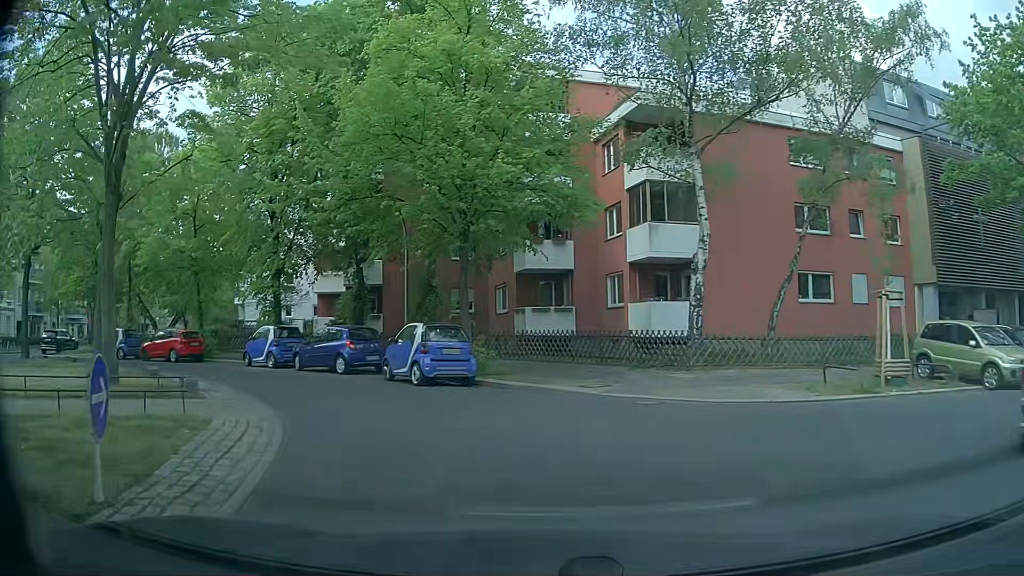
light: Day
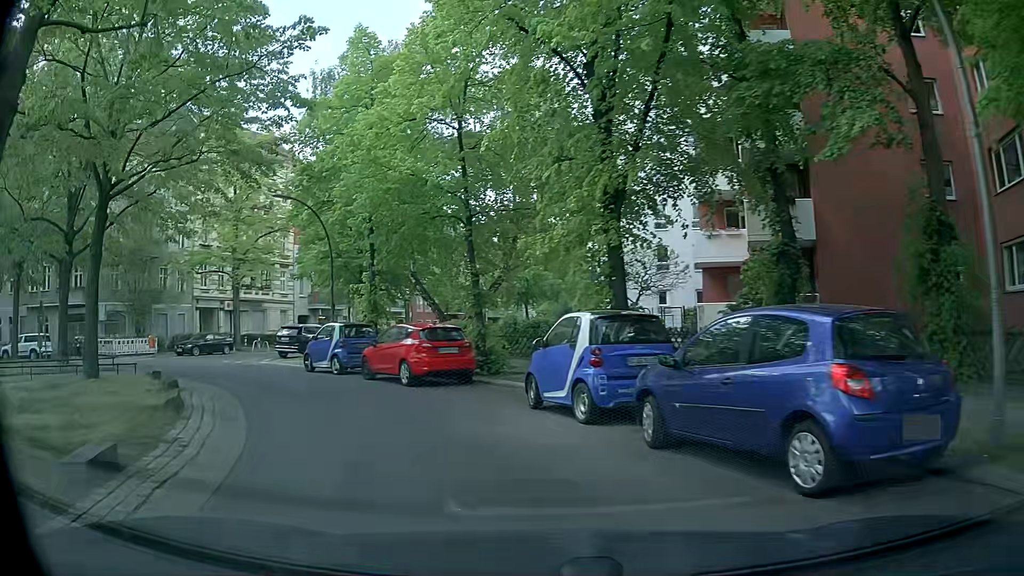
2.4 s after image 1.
(-4.3, +15.0) m; -32°
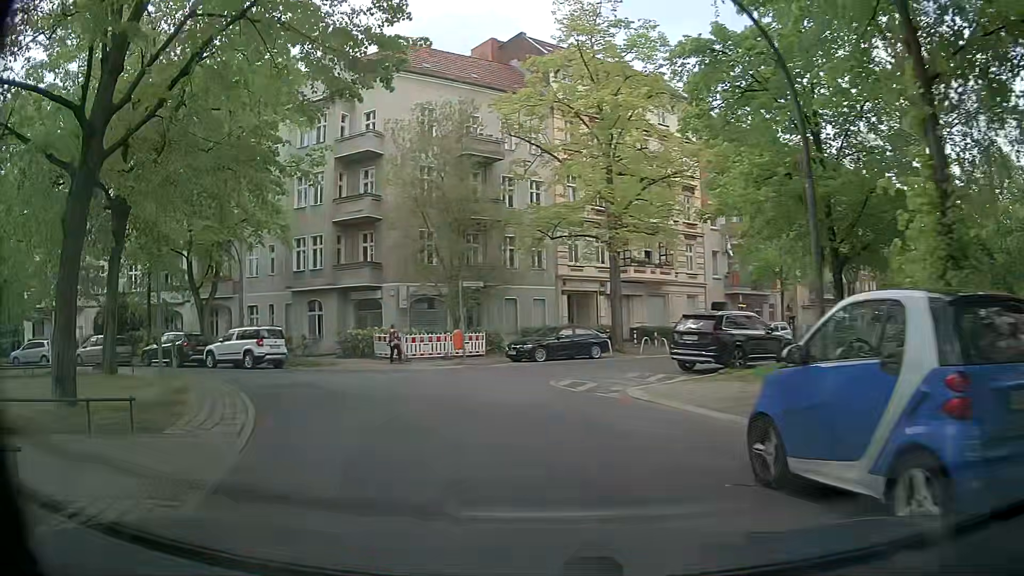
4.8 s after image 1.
(-5.0, +15.5) m; -35°
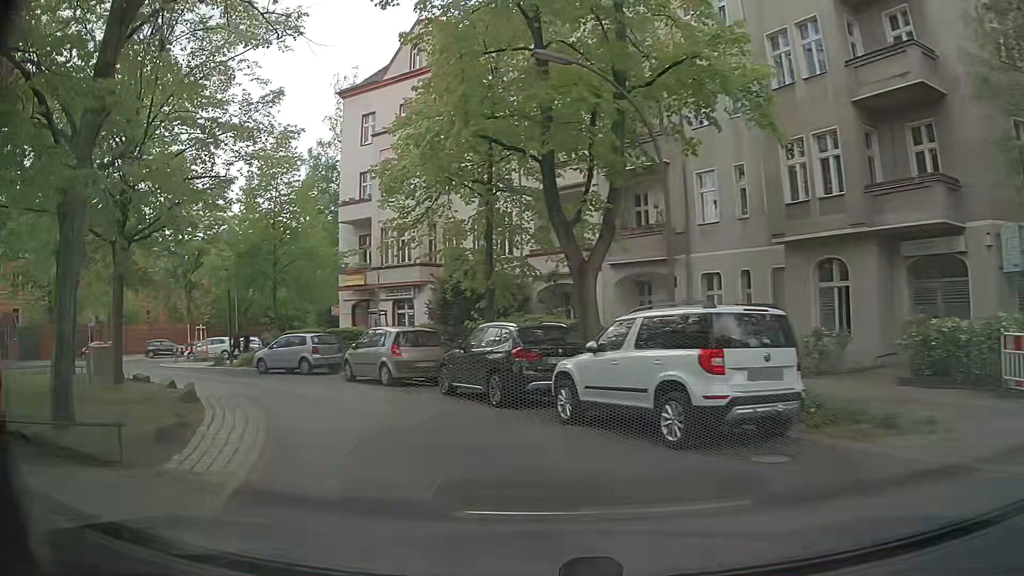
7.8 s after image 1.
(-6.4, +17.6) m; -41°
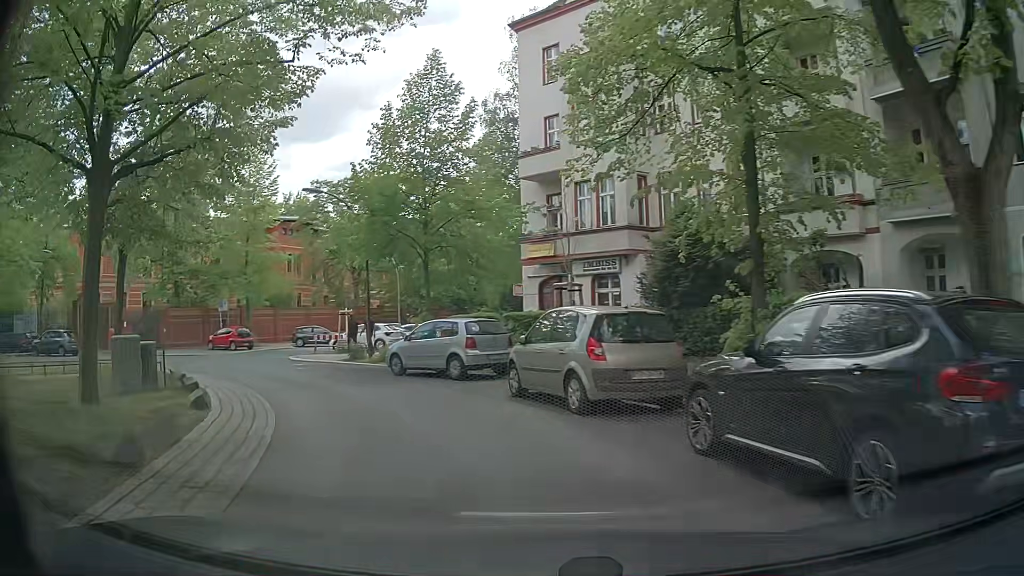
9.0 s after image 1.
(-1.1, +8.2) m; -17°
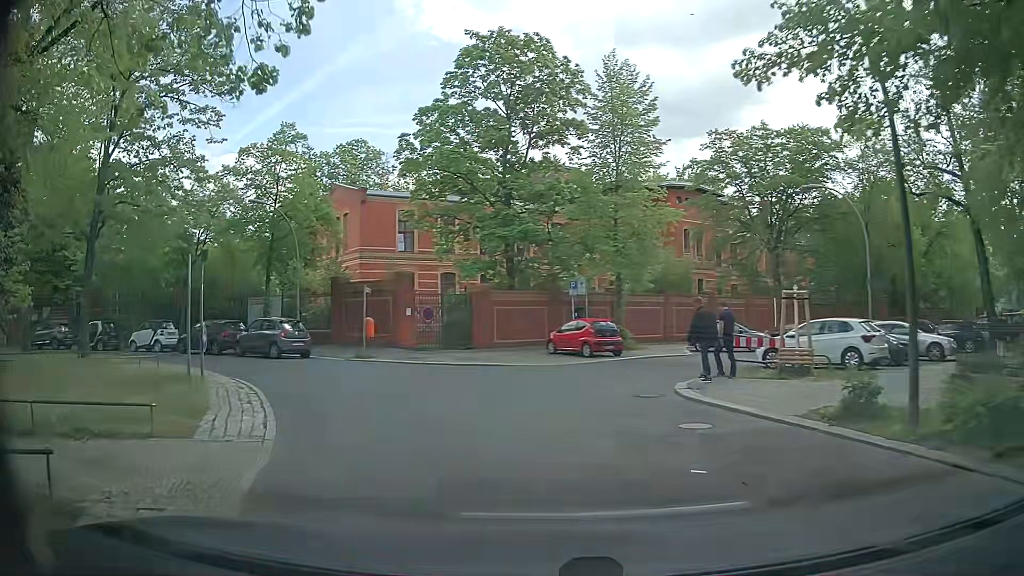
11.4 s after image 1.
(-4.6, +16.0) m; -32°
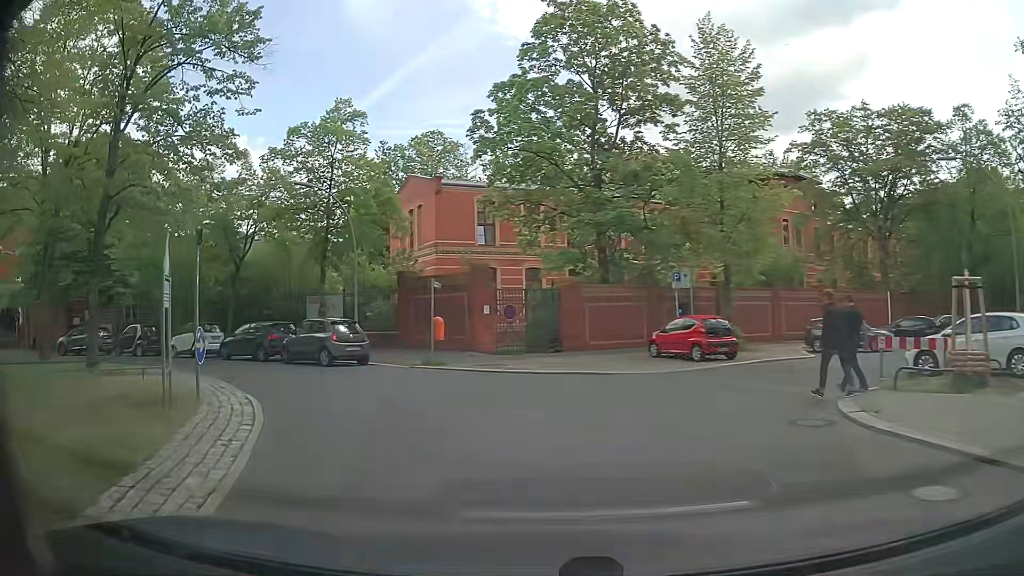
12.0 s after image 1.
(-0.2, +4.0) m; -6°
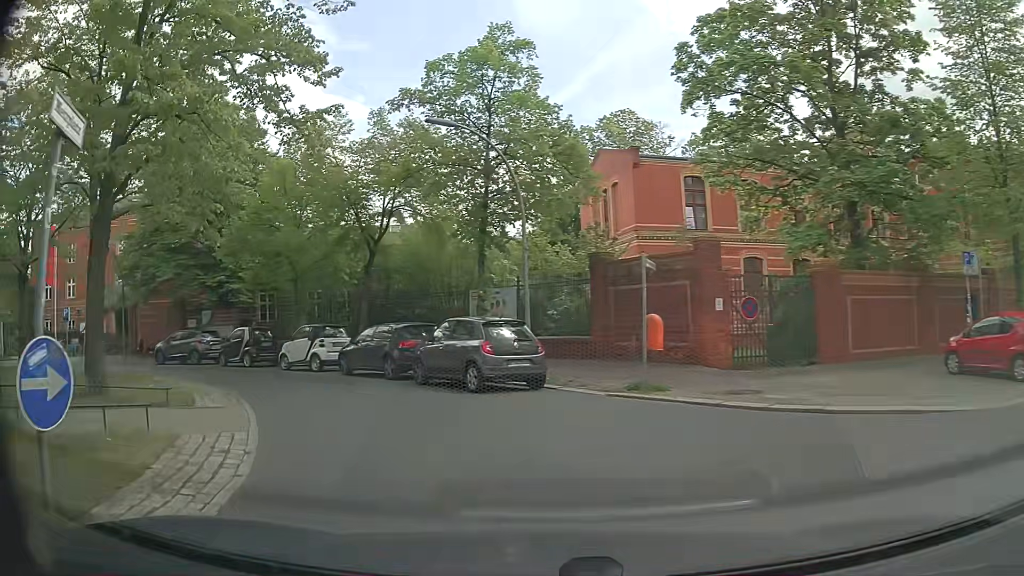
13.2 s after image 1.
(-1.2, +7.8) m; -17°
